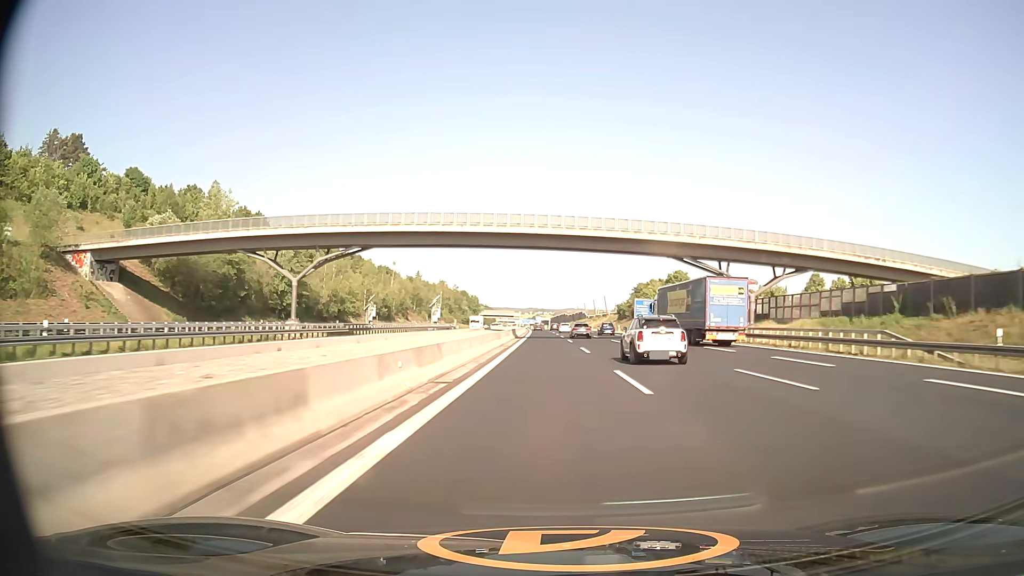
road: motorway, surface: asphalt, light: Day
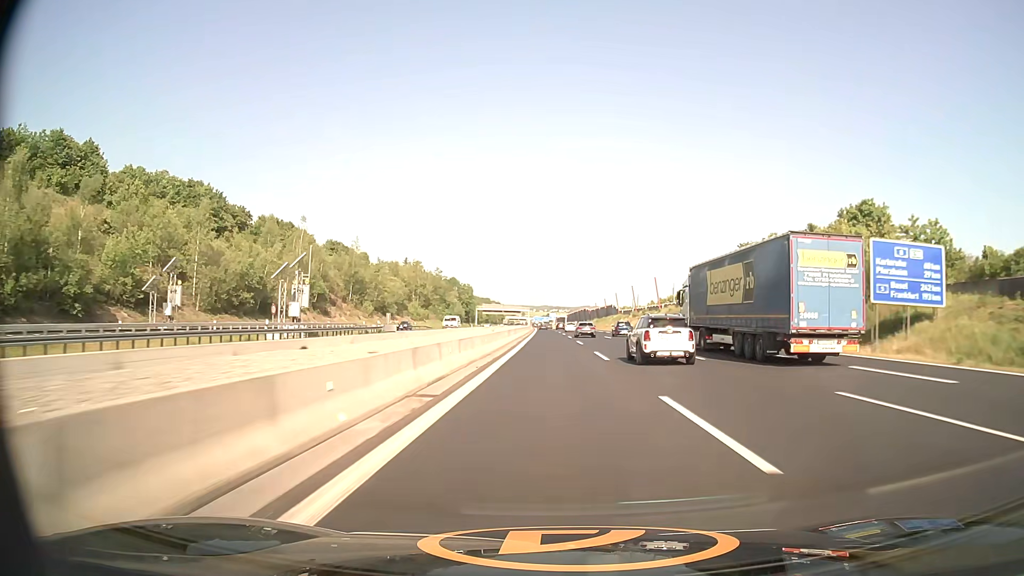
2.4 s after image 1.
(-0.9, +78.6) m; -1°
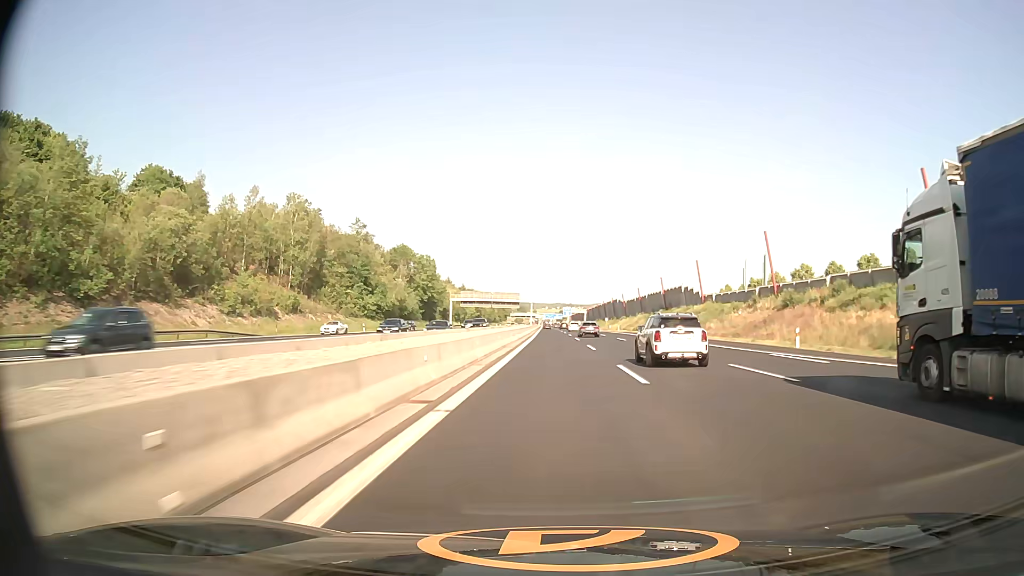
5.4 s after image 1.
(-0.8, +99.1) m; -1°
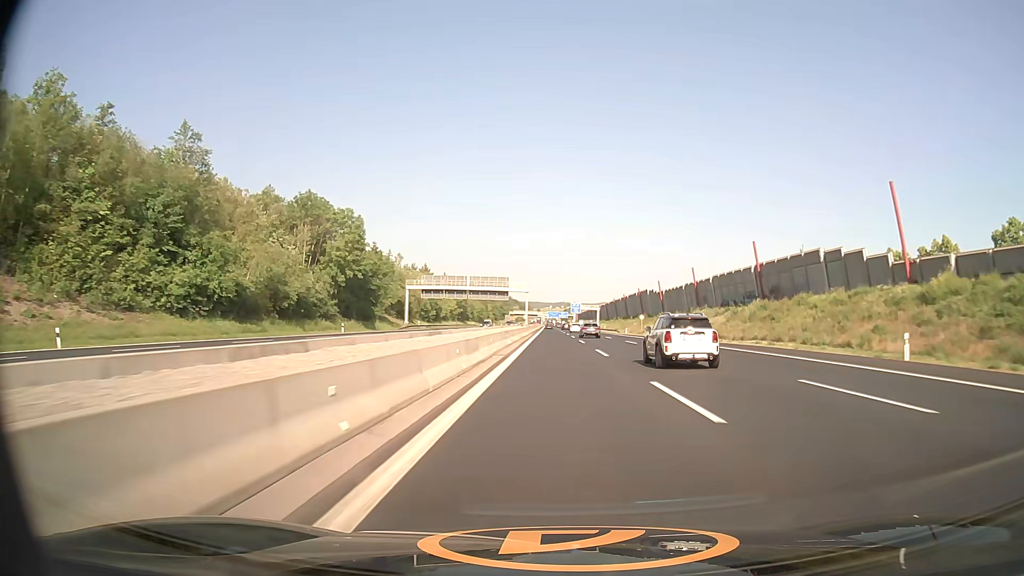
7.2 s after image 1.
(-0.2, +59.6) m; 0°
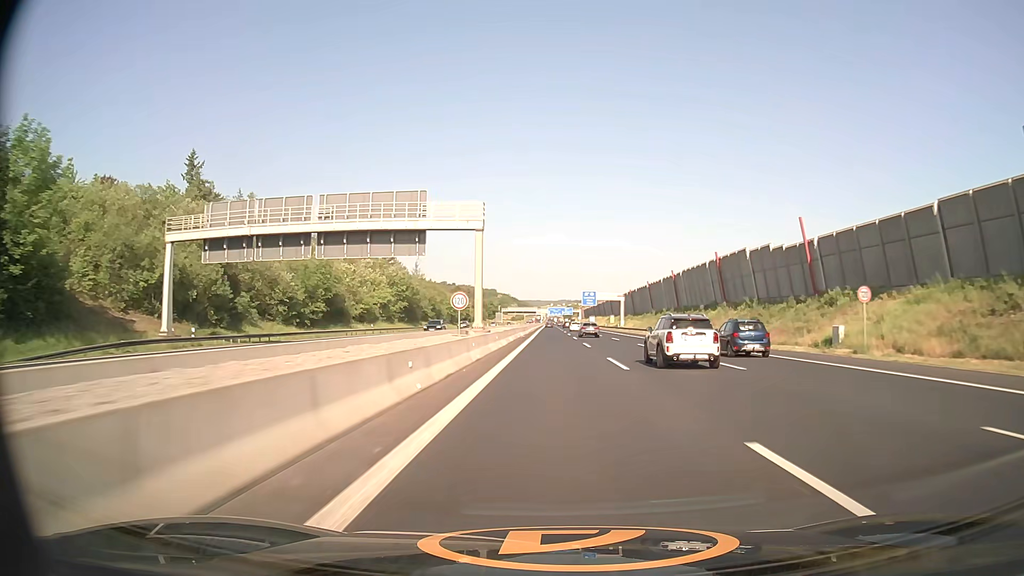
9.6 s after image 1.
(-0.1, +79.5) m; 0°
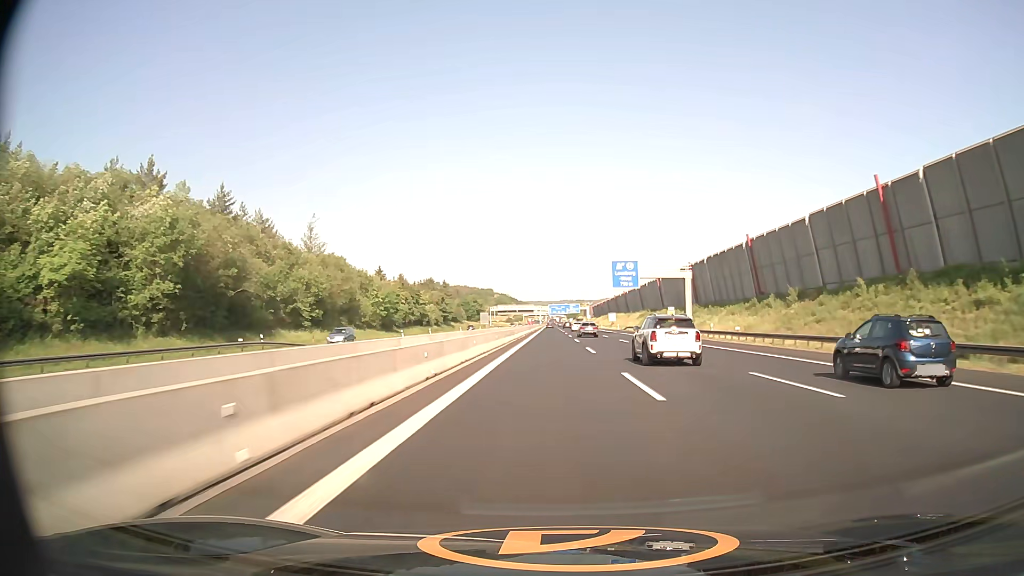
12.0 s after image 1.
(0.0, +79.4) m; 0°
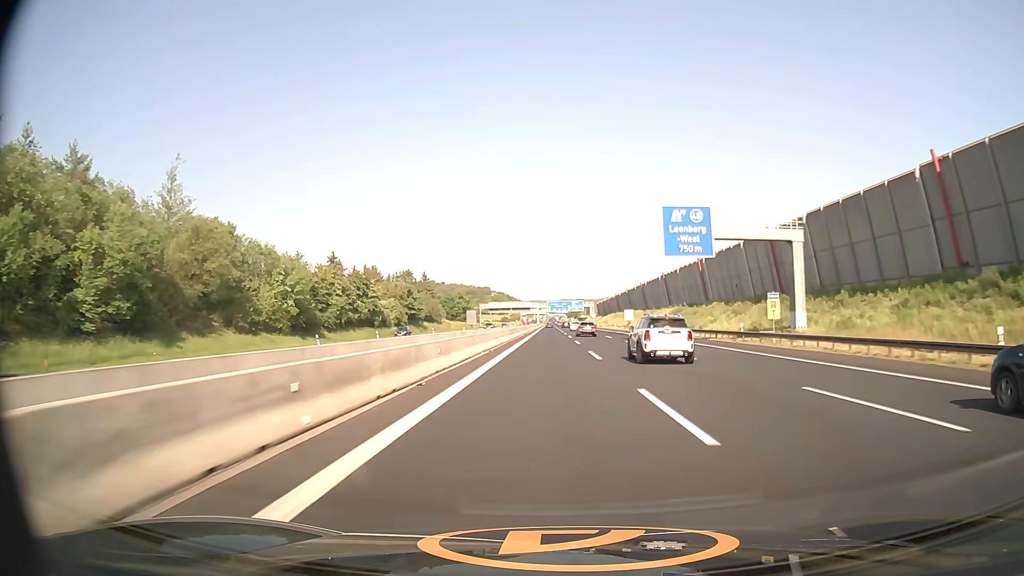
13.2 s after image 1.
(0.0, +39.8) m; 0°
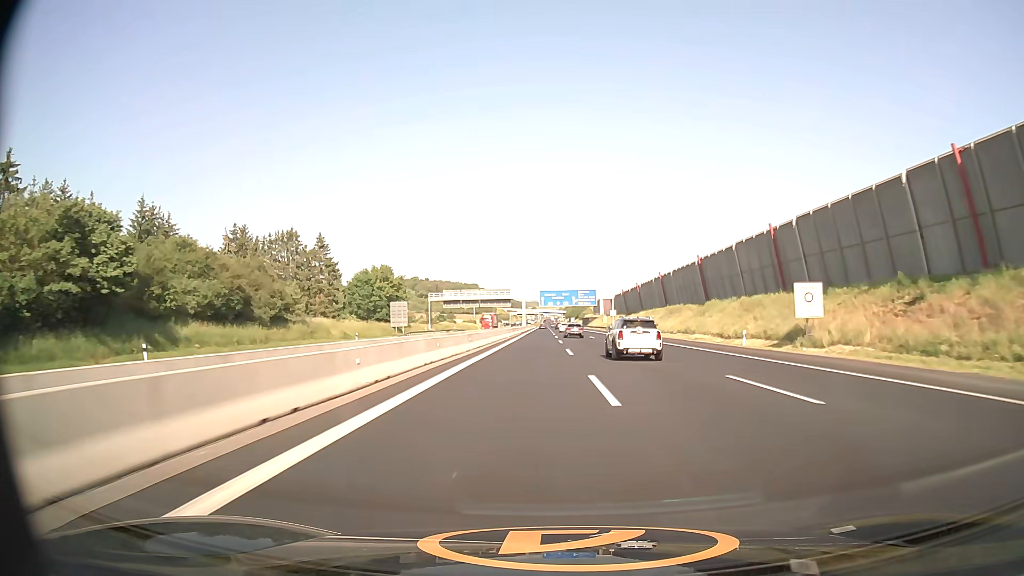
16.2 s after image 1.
(+0.1, +99.3) m; 0°
(0, +10) (0, +20) (0, +30) (0, +40) (0, +50) (0, +60) (0, +70) (0, +80) (0, +90) (0, +100) m
